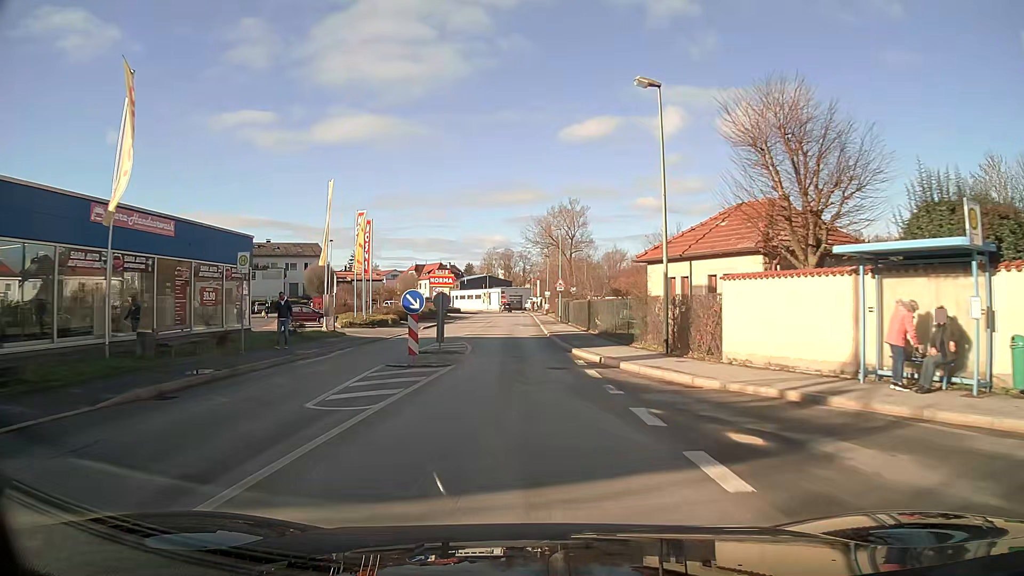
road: primary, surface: asphalt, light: Day
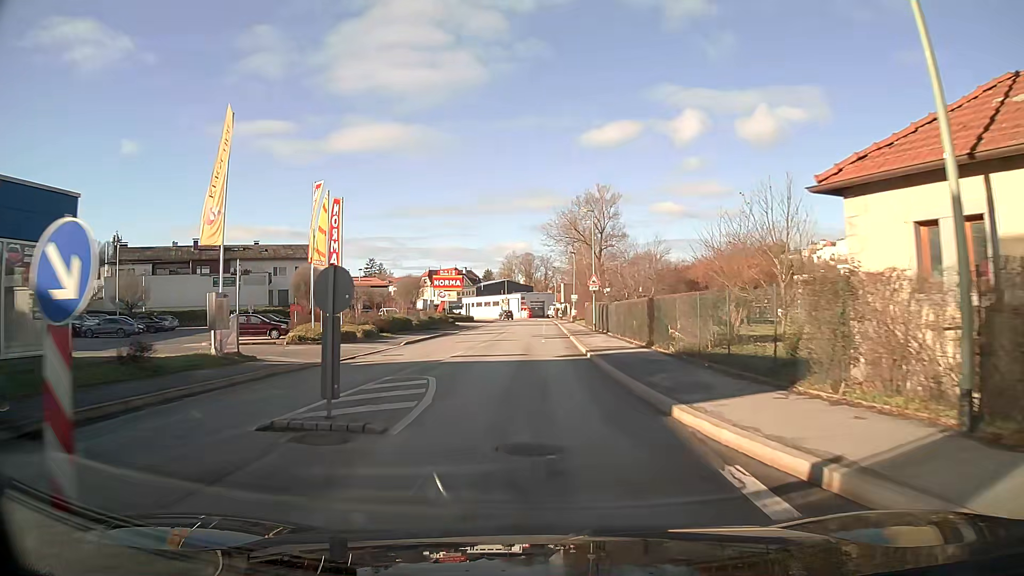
(-0.2, +13.6) m; -2°
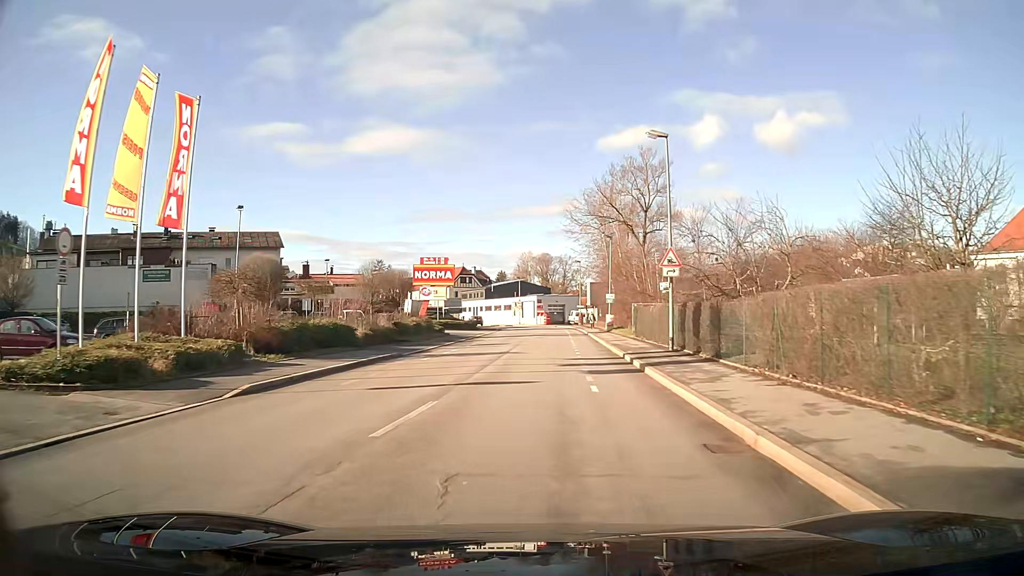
(-0.3, +20.3) m; -1°
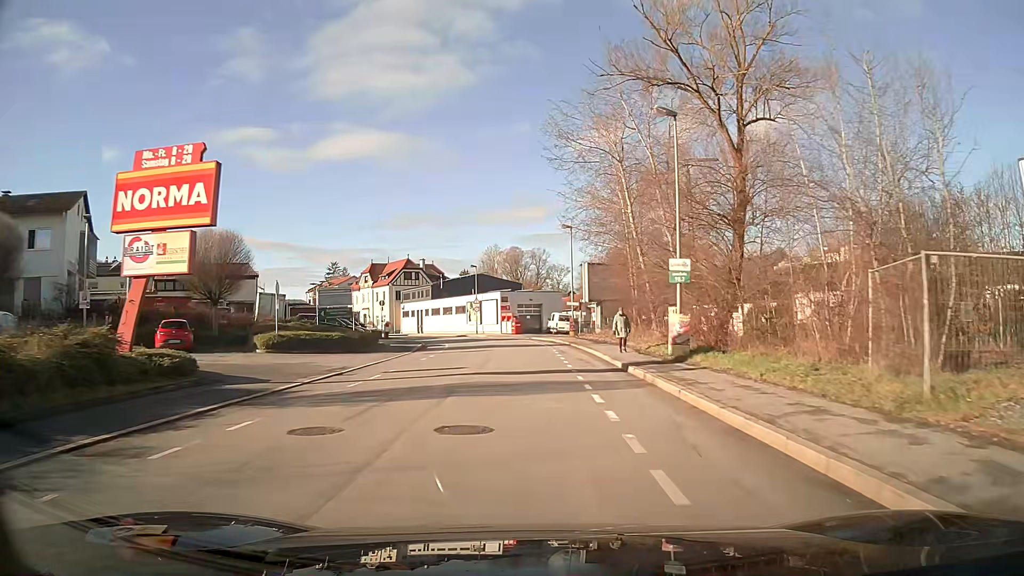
(+0.8, +34.7) m; +2°
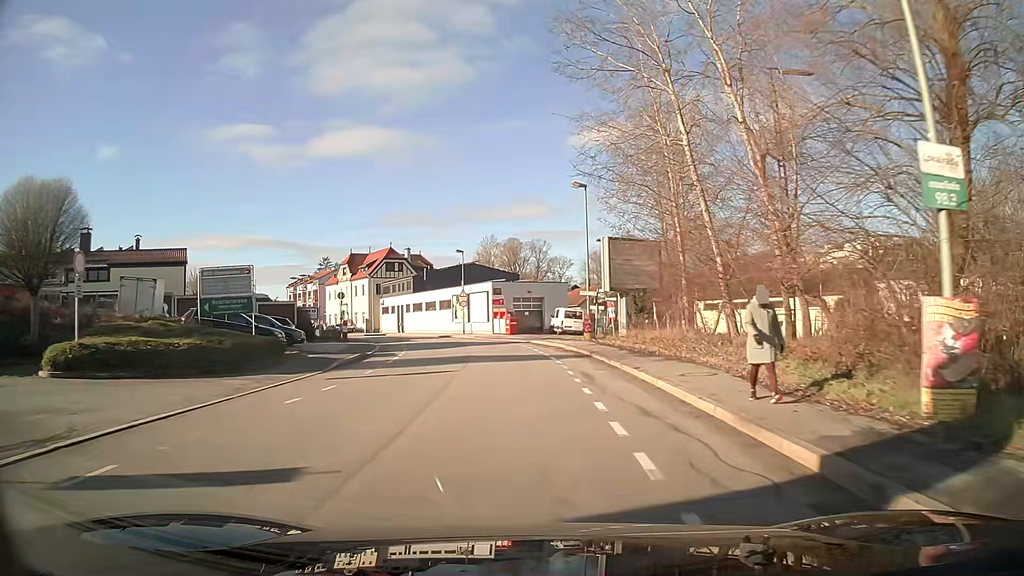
(0.0, +14.1) m; 0°
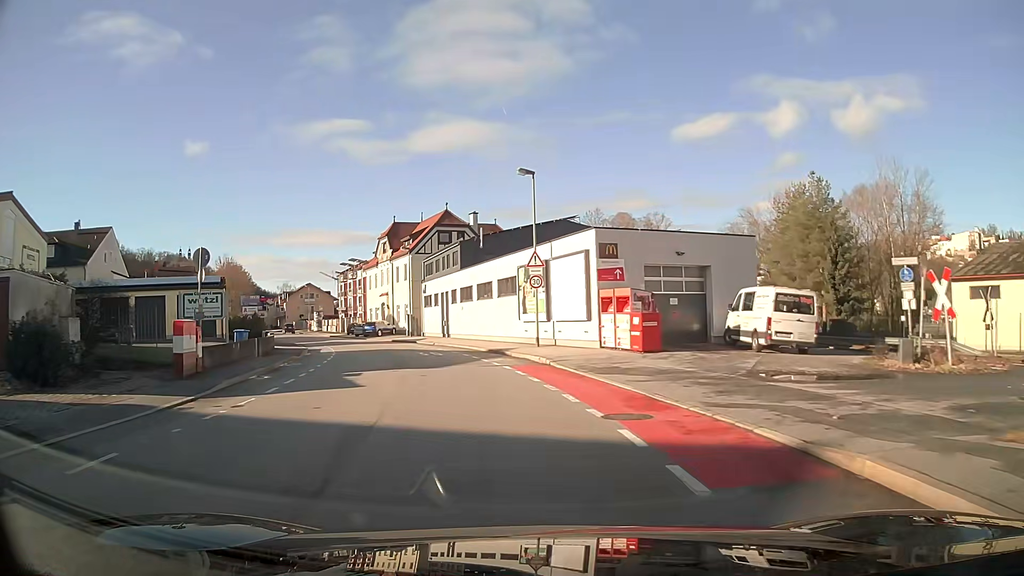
(-2.2, +33.4) m; -10°
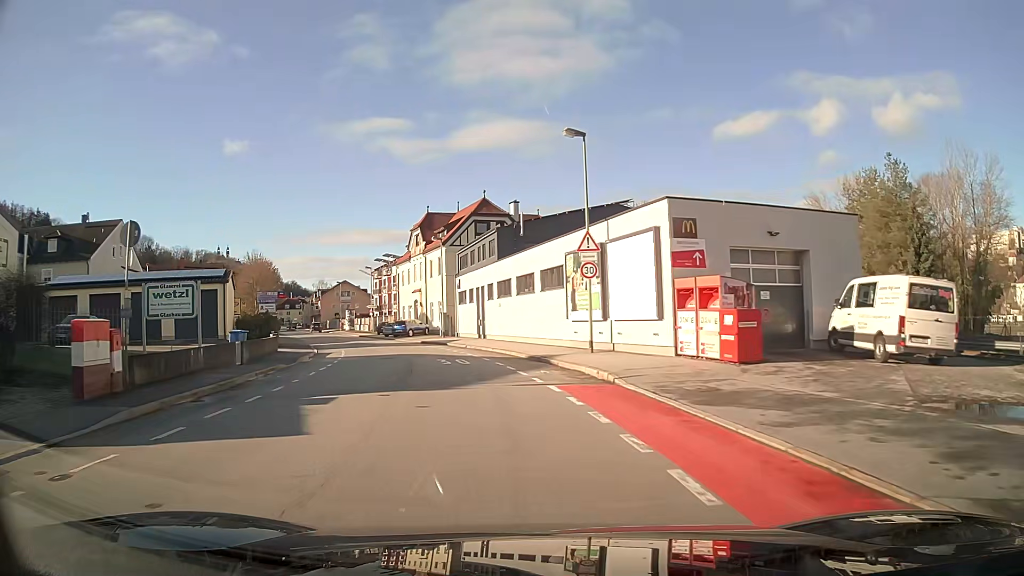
(-0.2, +6.2) m; -4°
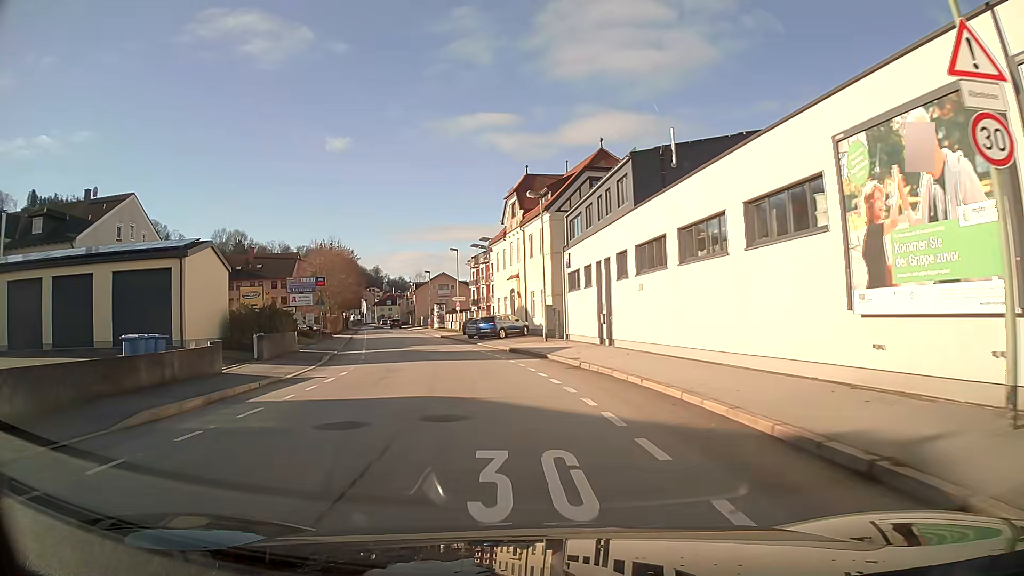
(-1.5, +17.3) m; -10°
(0, +10) (-1, +20) (-3, +30) (-5, +40) (-7, +49) (-10, +59) (-12, +69) (-14, +79) (-16, +88) (-18, +98) m
